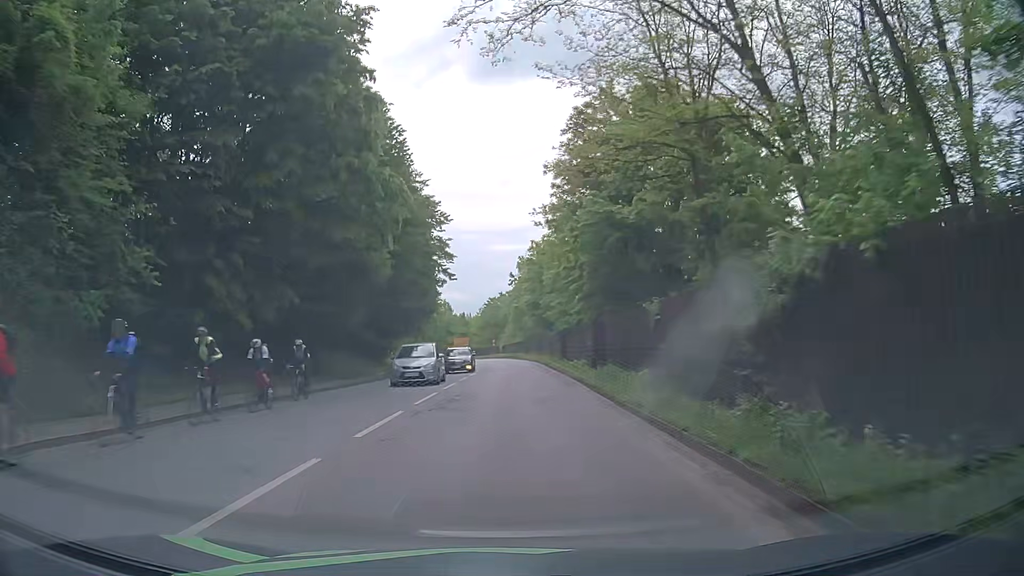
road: primary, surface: asphalt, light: Day
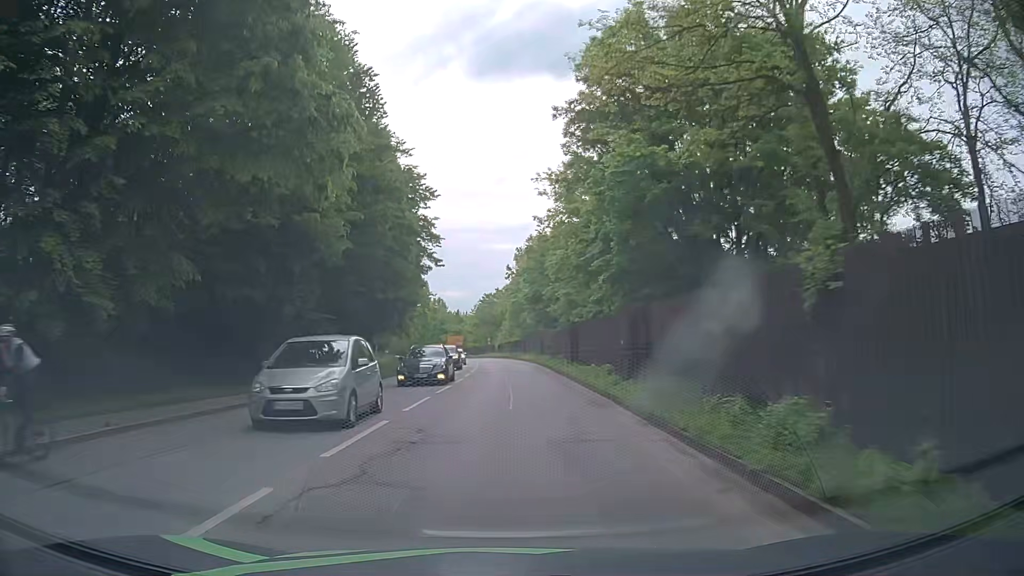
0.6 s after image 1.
(-0.1, +7.8) m; 0°
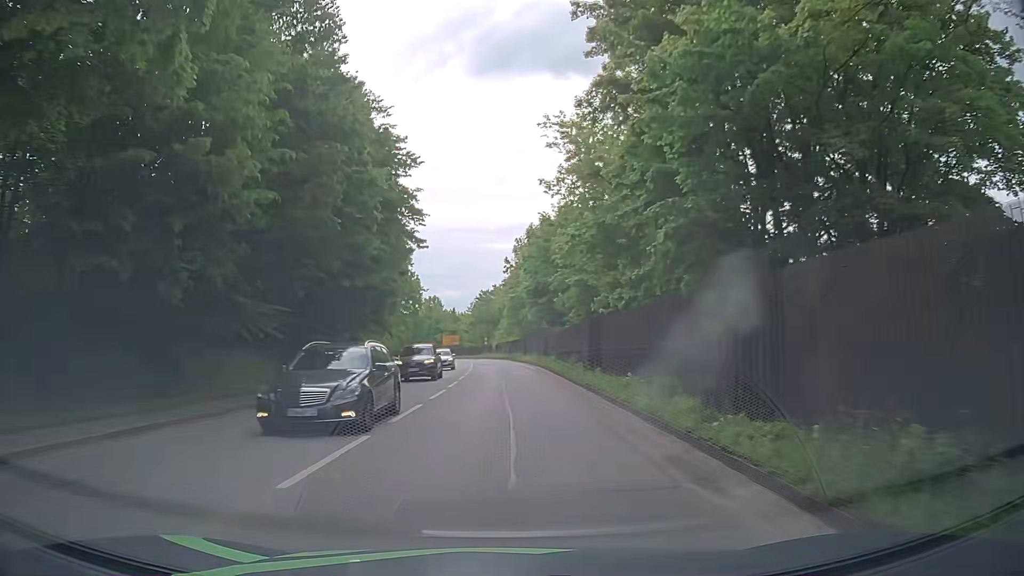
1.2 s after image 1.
(+0.1, +7.9) m; 0°
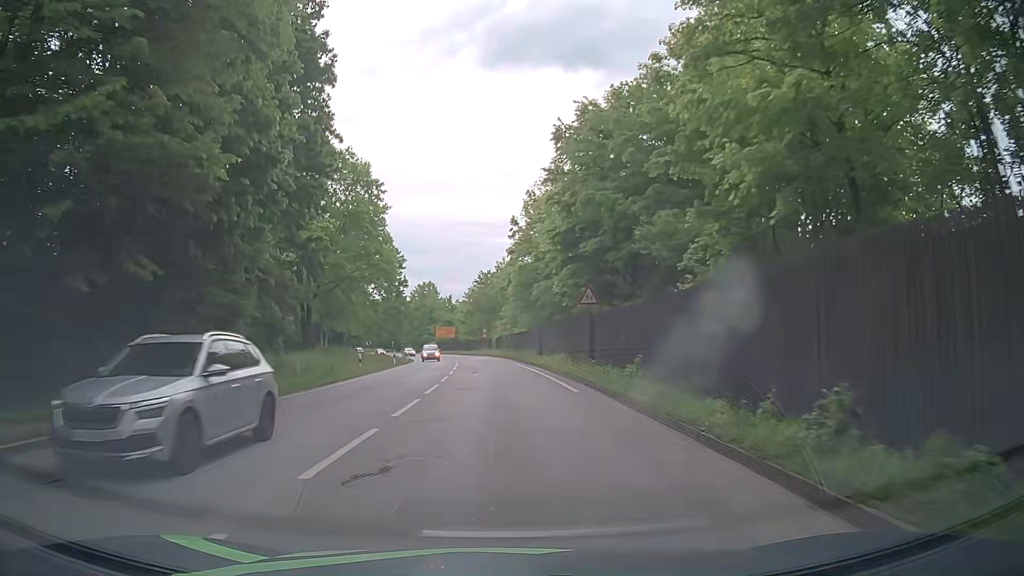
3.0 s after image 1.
(+0.1, +23.8) m; 0°
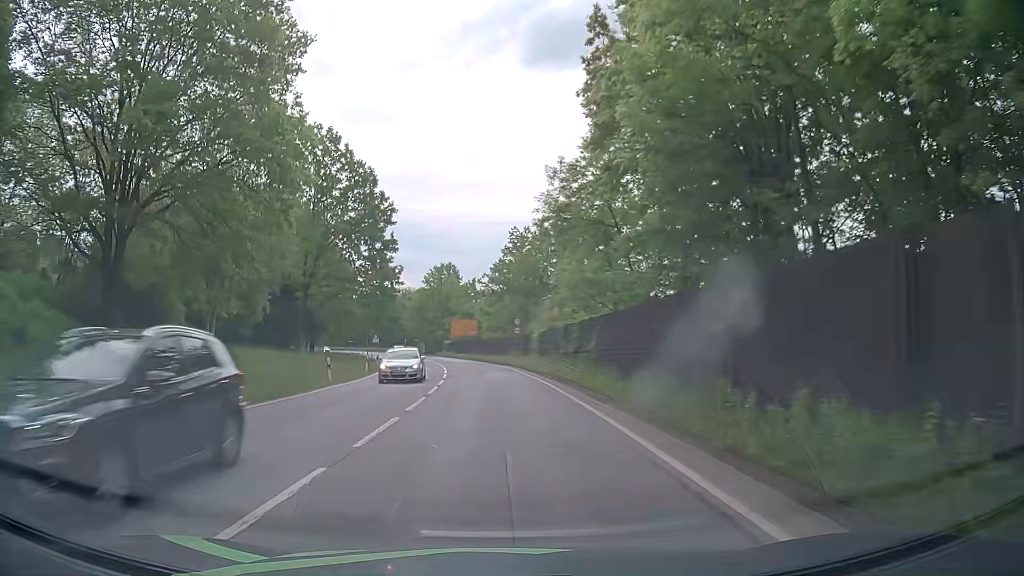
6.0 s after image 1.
(-0.9, +39.3) m; -4°
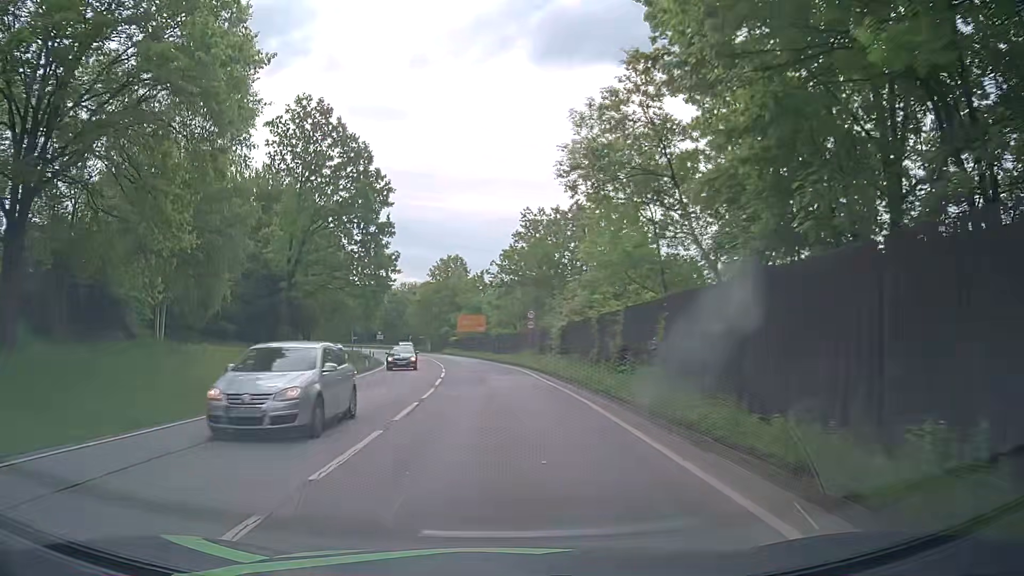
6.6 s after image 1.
(0.0, +7.9) m; 0°
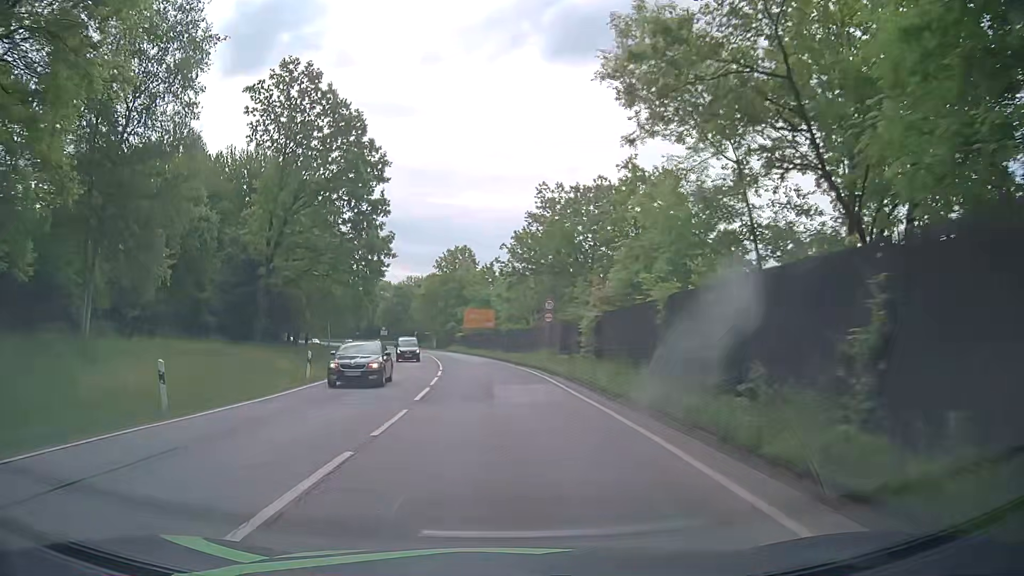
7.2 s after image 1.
(-0.1, +8.0) m; -1°
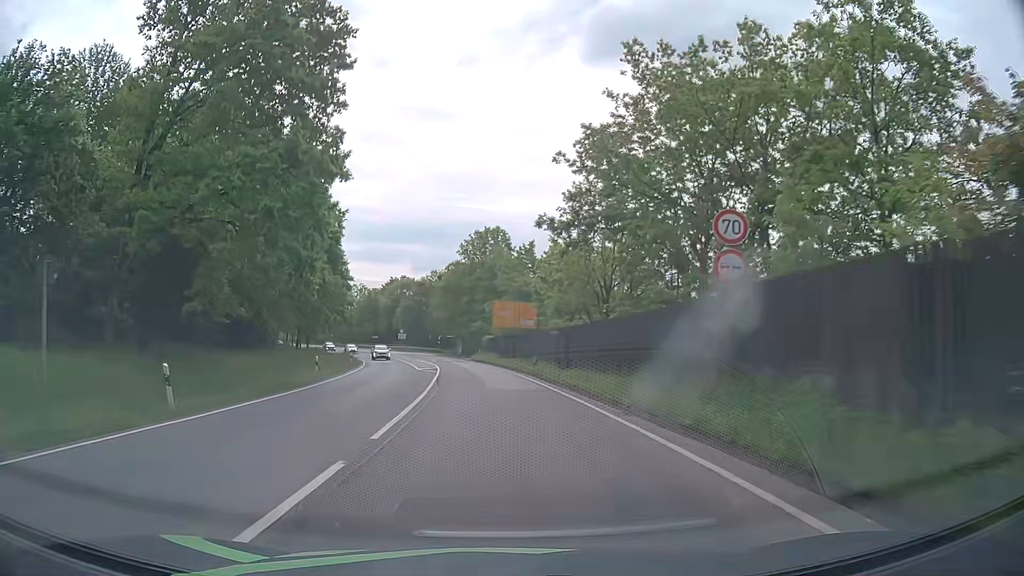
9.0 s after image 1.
(-0.6, +24.5) m; -3°
(0, +10) (0, +20) (-1, +30) (-2, +40) (-3, +50) (-5, +60) (-7, +70) (-9, +79) (-12, +89) (-15, +98) m
